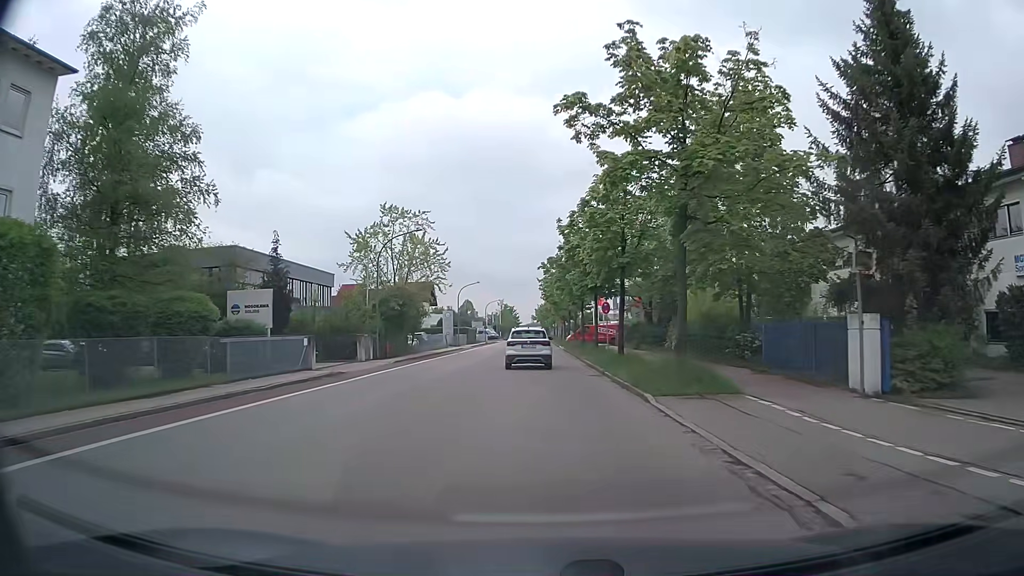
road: tertiary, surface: asphalt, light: Day
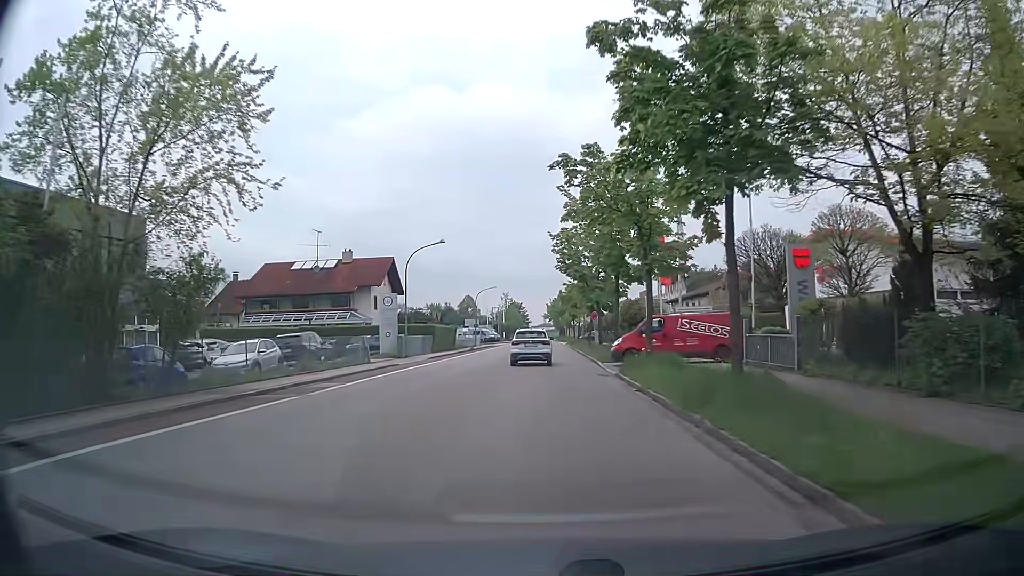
(-0.7, +34.9) m; -2°
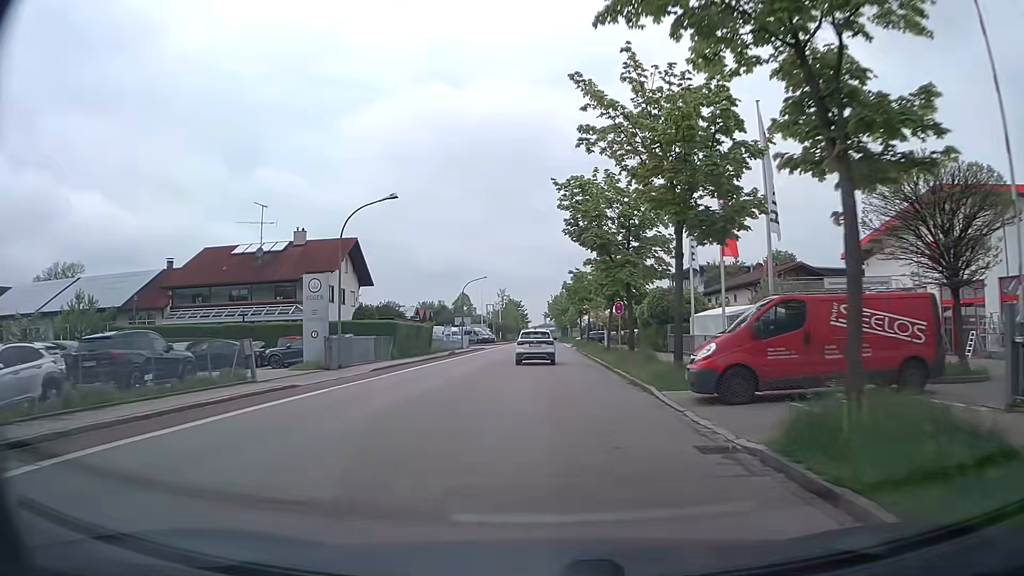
(+0.1, +14.3) m; +1°
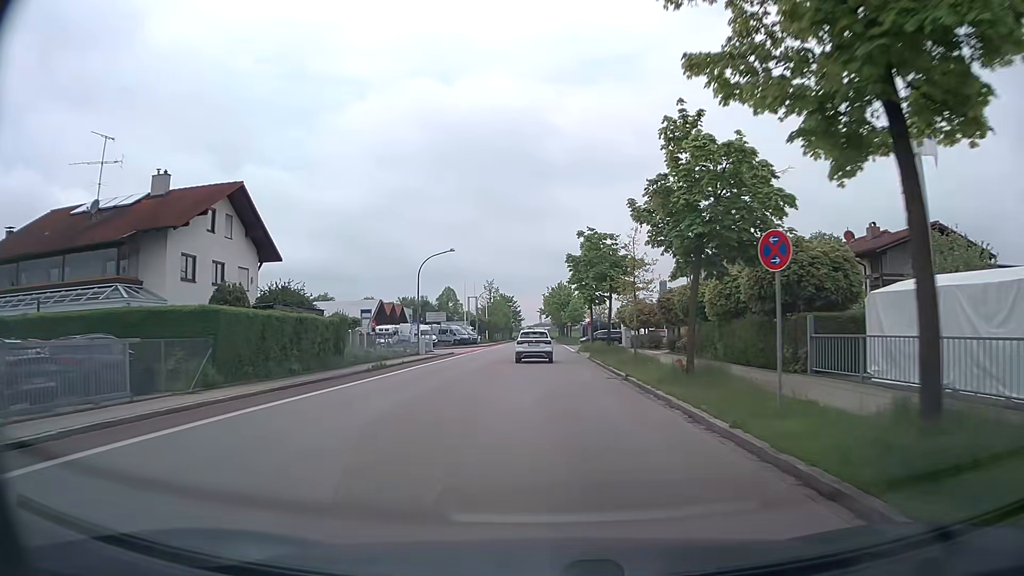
(-0.2, +21.8) m; 0°
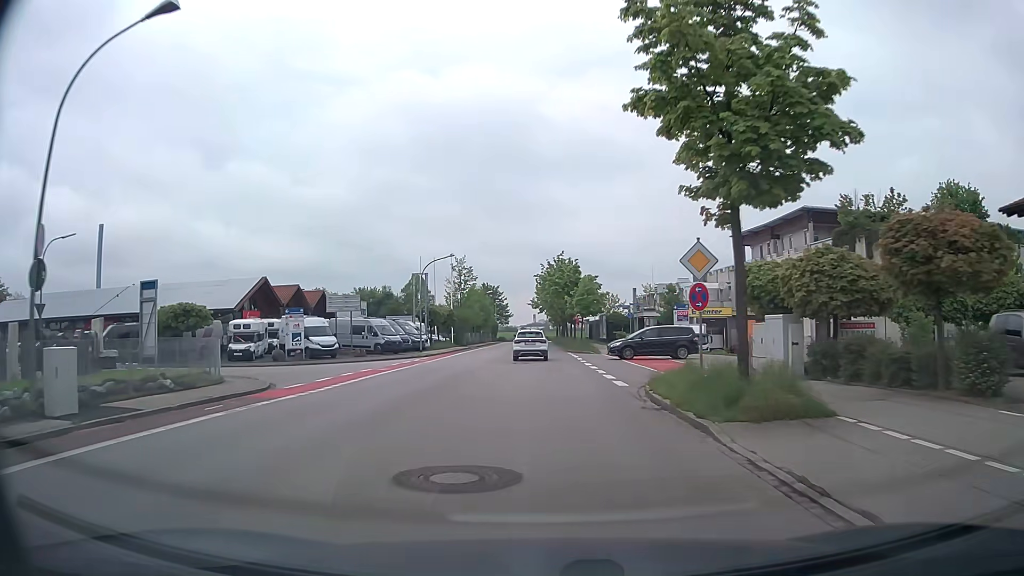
(+0.1, +37.2) m; 0°
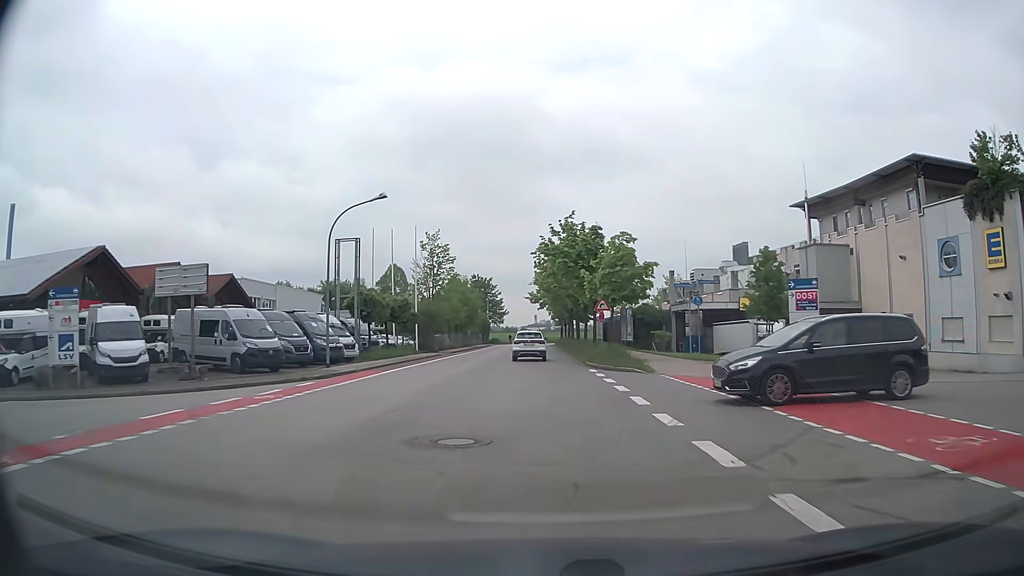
(0.0, +22.5) m; 0°
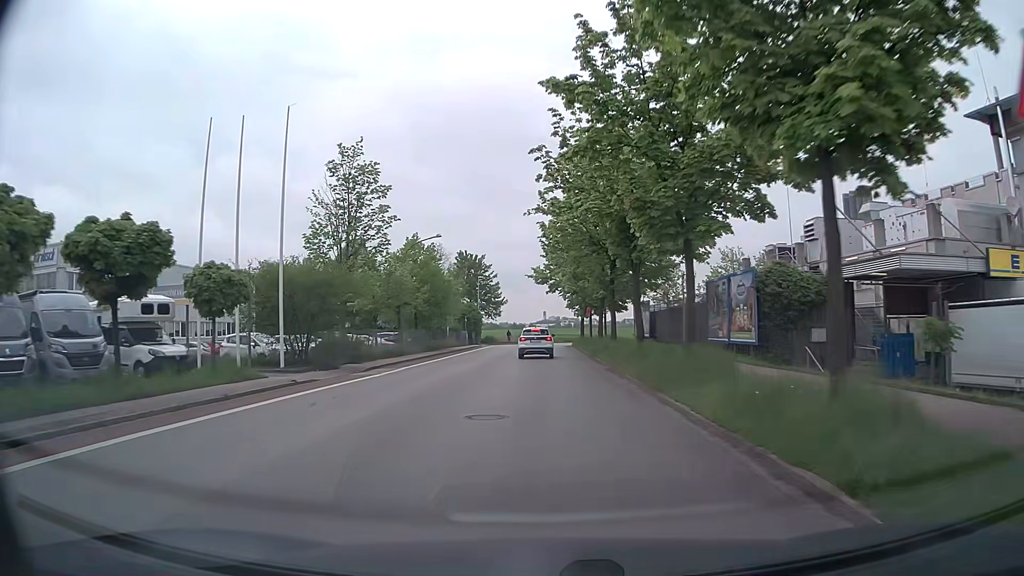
(-0.3, +30.8) m; -1°
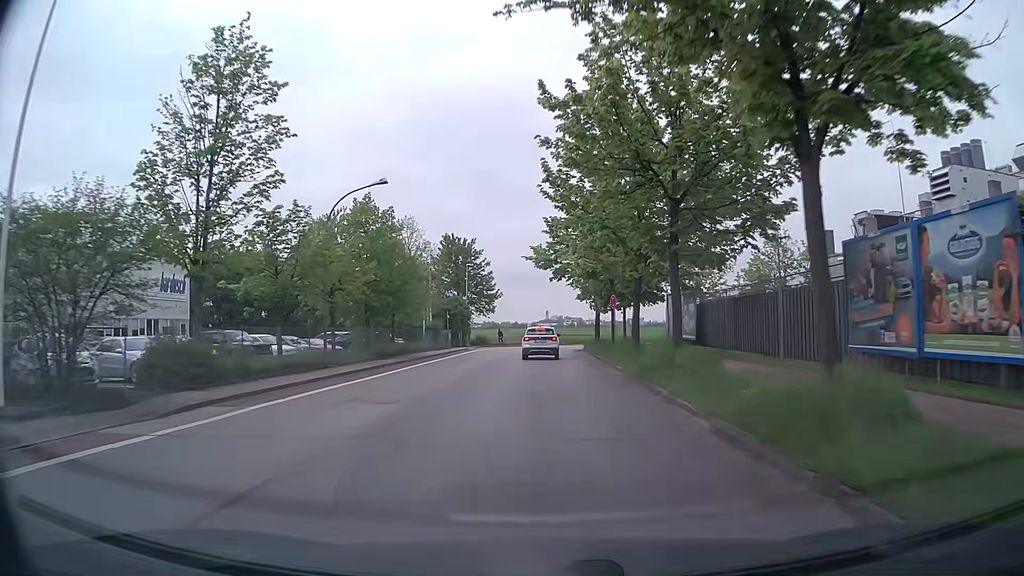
(+0.1, +15.2) m; 0°
(0, +10) (0, +20) (0, +30) (0, +40) (+1, +50) (+4, +59) (+13, +65) (+22, +67) (+32, +67) (+42, +68) m
